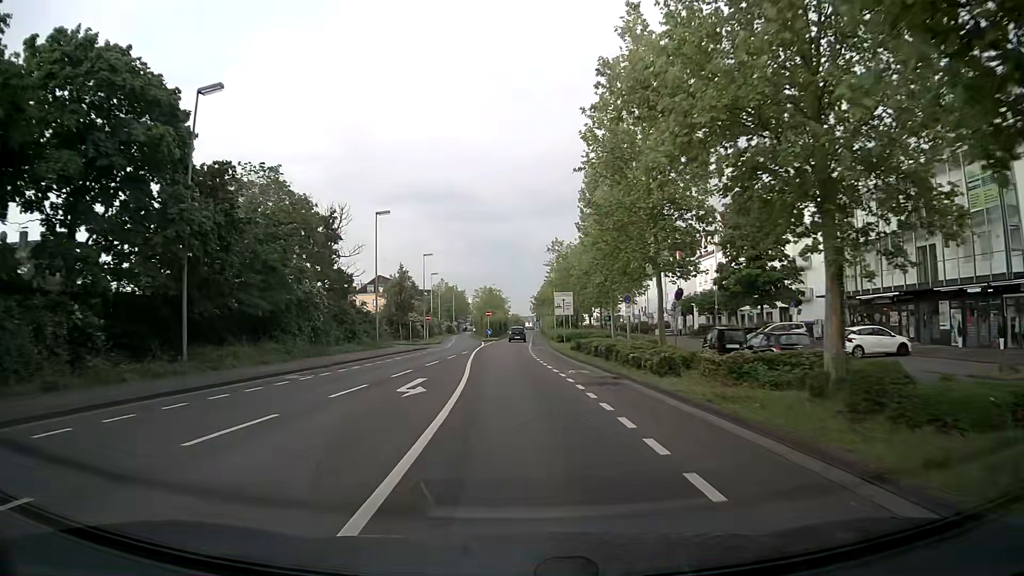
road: secondary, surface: asphalt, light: Day
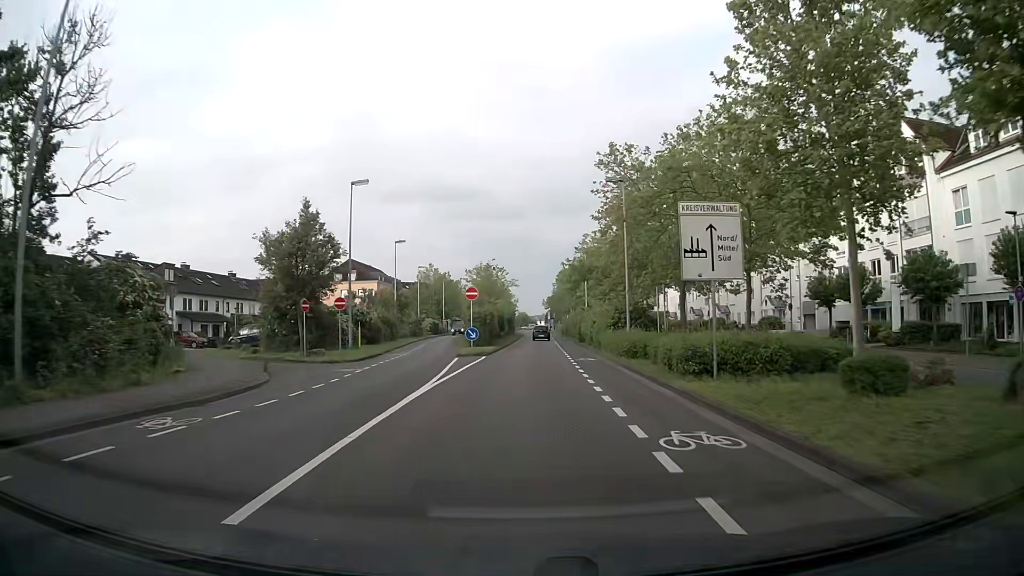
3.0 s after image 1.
(-0.8, +39.6) m; -1°
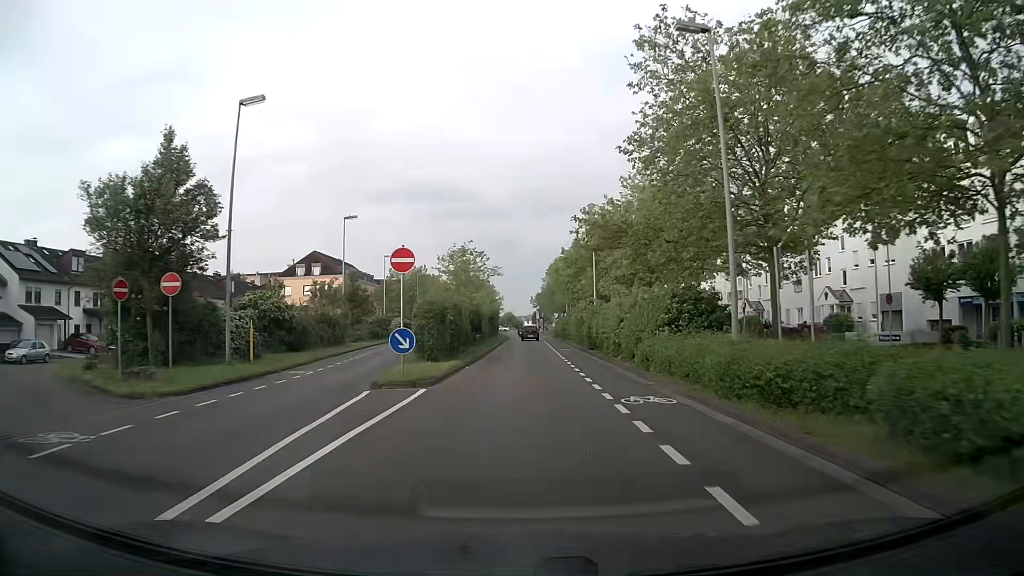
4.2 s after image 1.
(+0.2, +15.8) m; +1°
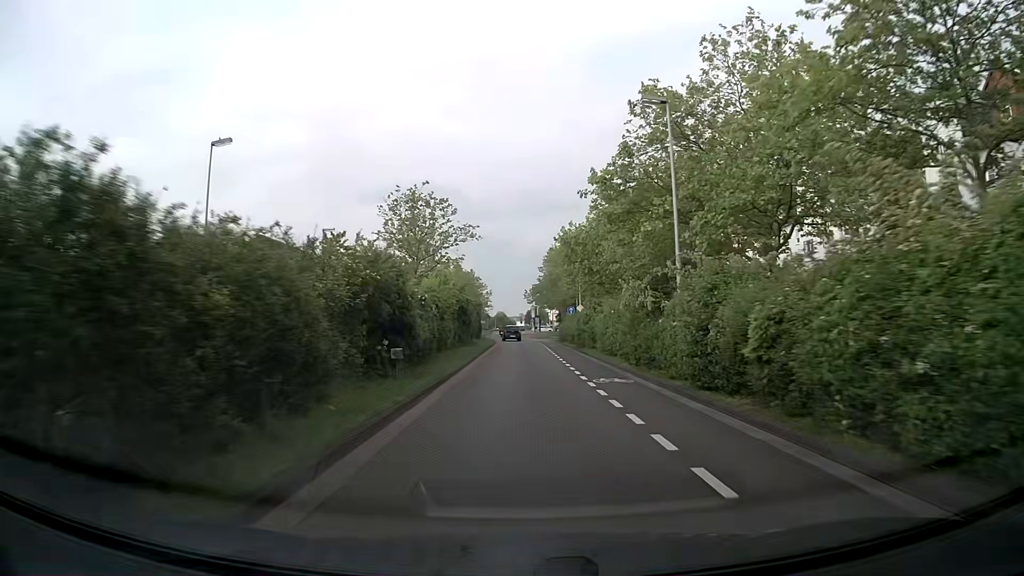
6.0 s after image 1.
(+0.4, +23.7) m; +2°
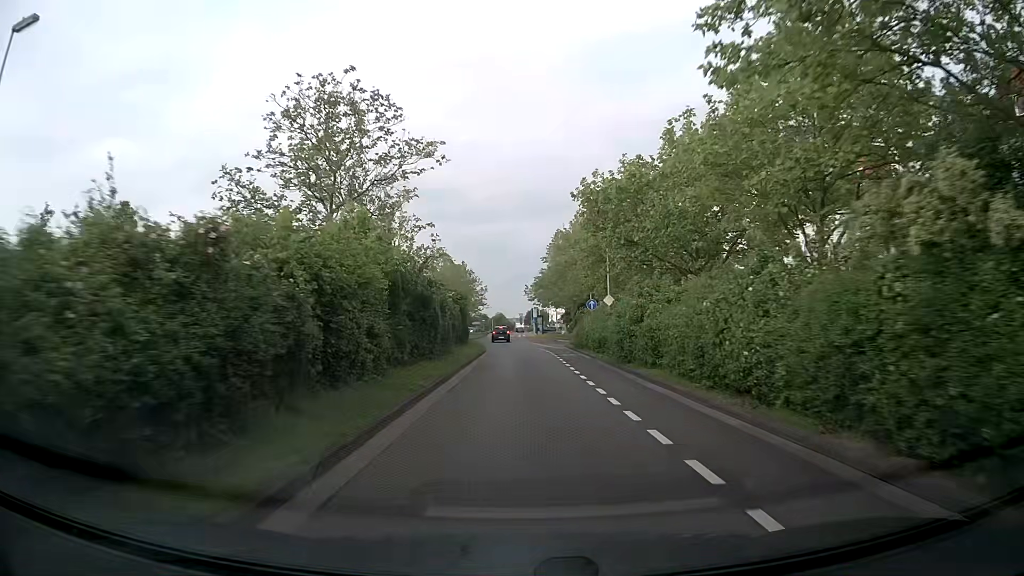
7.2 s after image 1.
(-0.1, +15.8) m; -1°
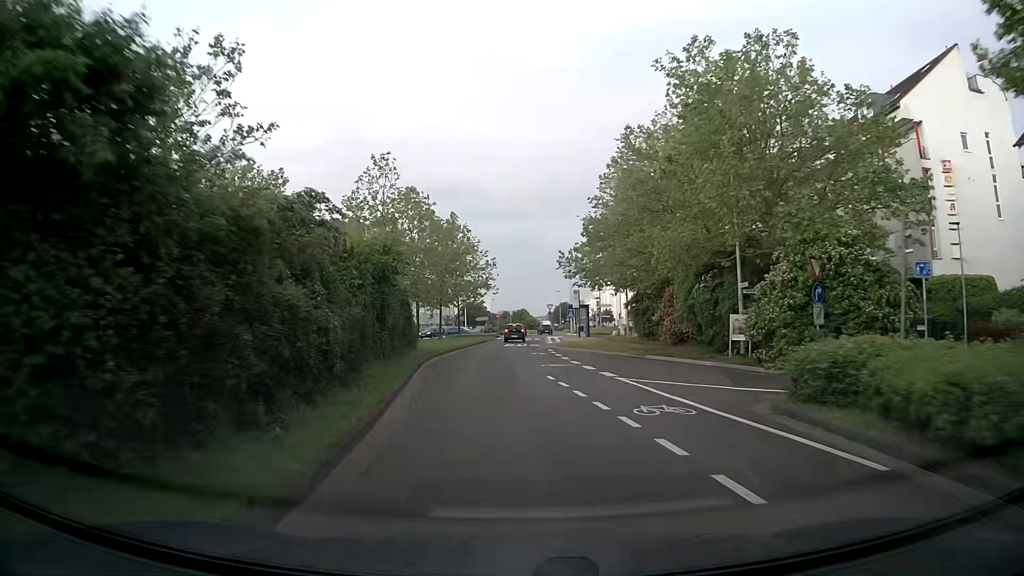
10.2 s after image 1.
(0.0, +39.5) m; -2°
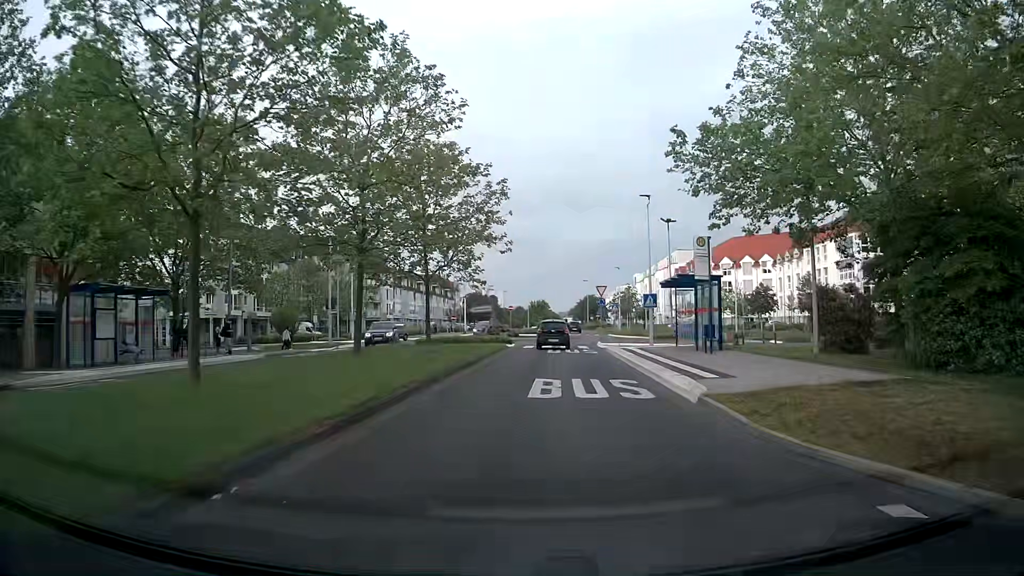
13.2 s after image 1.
(-0.7, +32.7) m; -1°
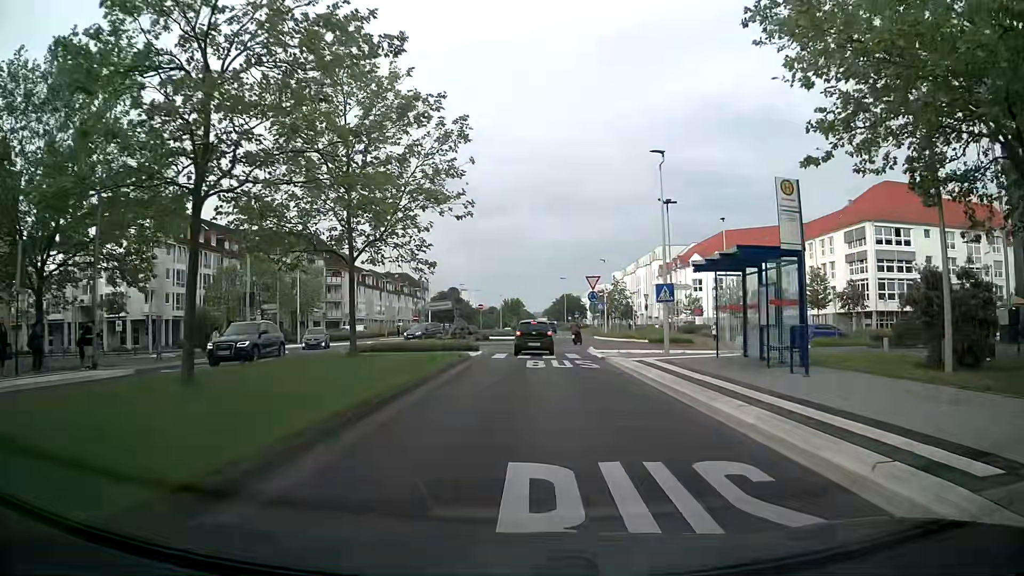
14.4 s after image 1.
(+0.2, +9.4) m; +3°
